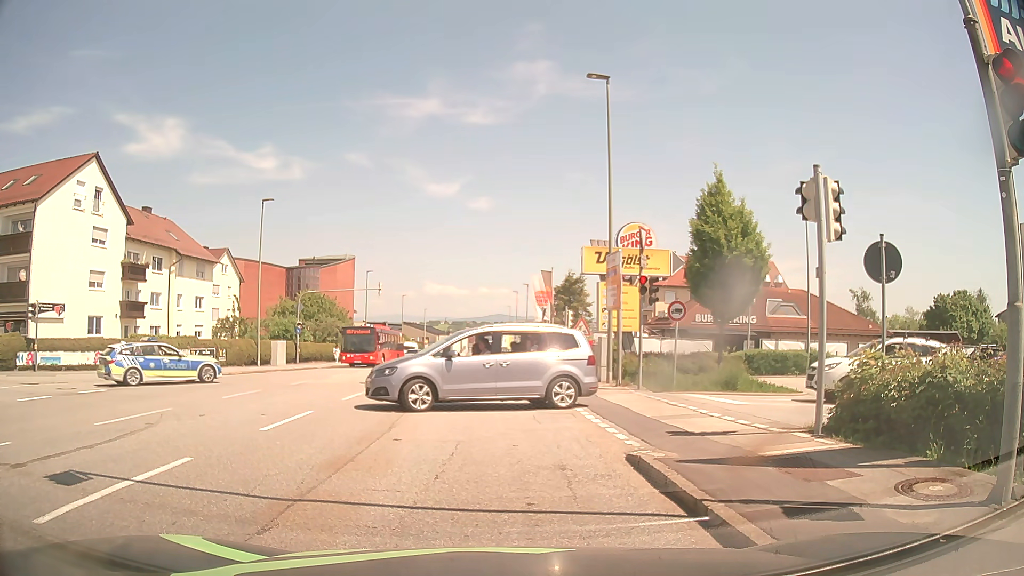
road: tertiary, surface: asphalt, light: Day
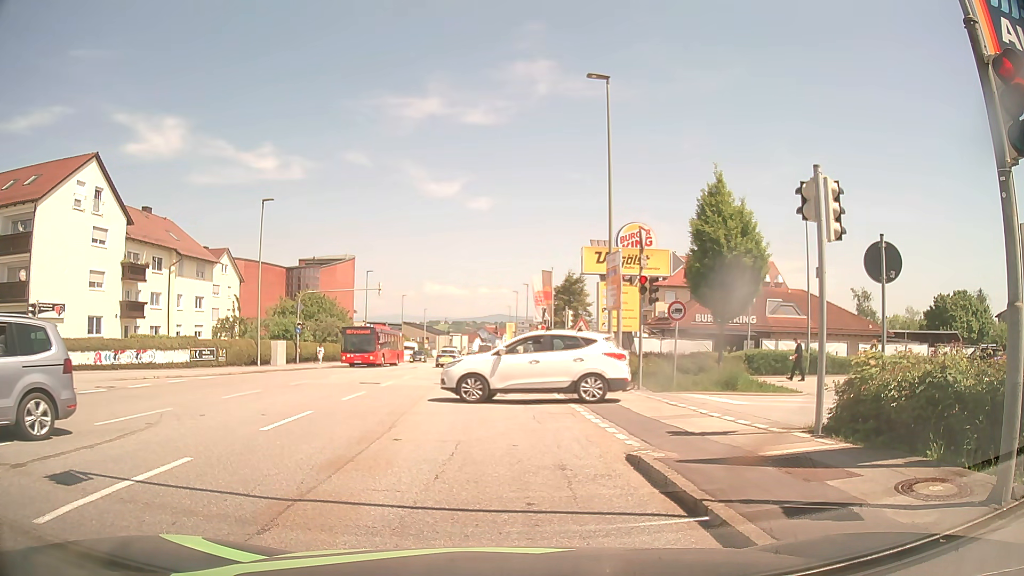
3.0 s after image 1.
(0.0, 0.0) m; 0°
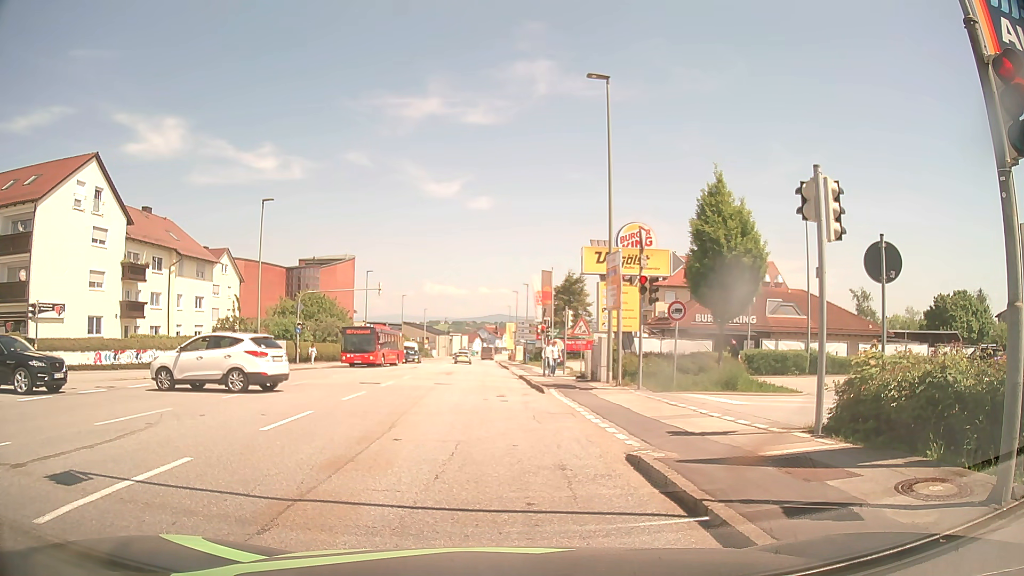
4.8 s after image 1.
(0.0, 0.0) m; 0°
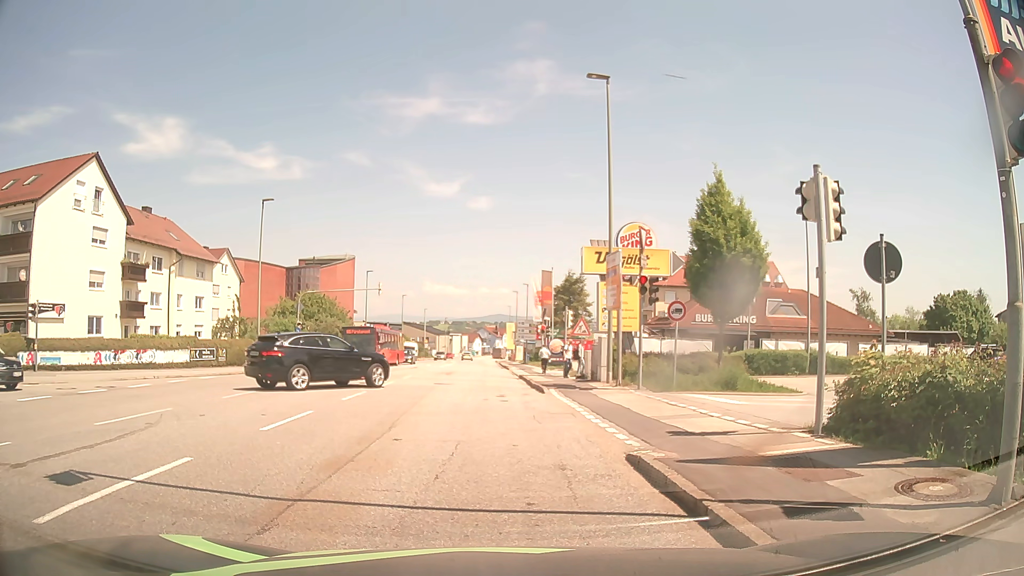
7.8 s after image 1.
(0.0, 0.0) m; 0°
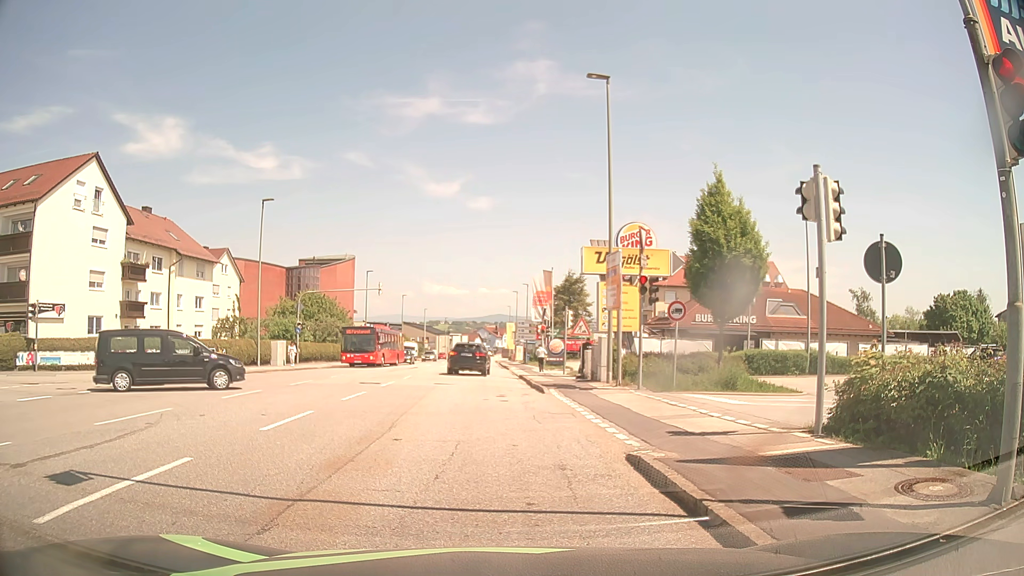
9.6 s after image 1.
(0.0, 0.0) m; 0°
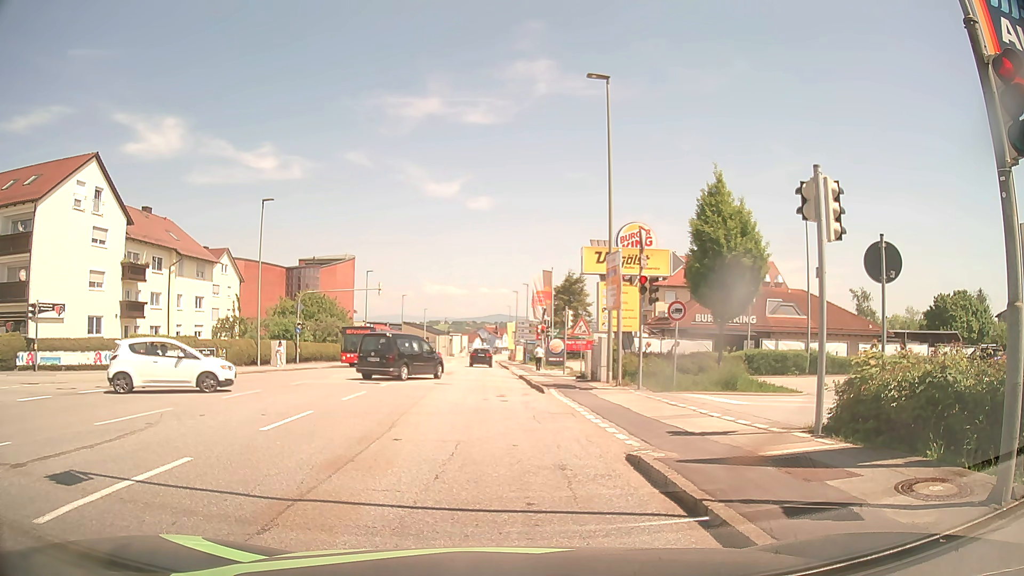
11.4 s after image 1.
(0.0, 0.0) m; 0°
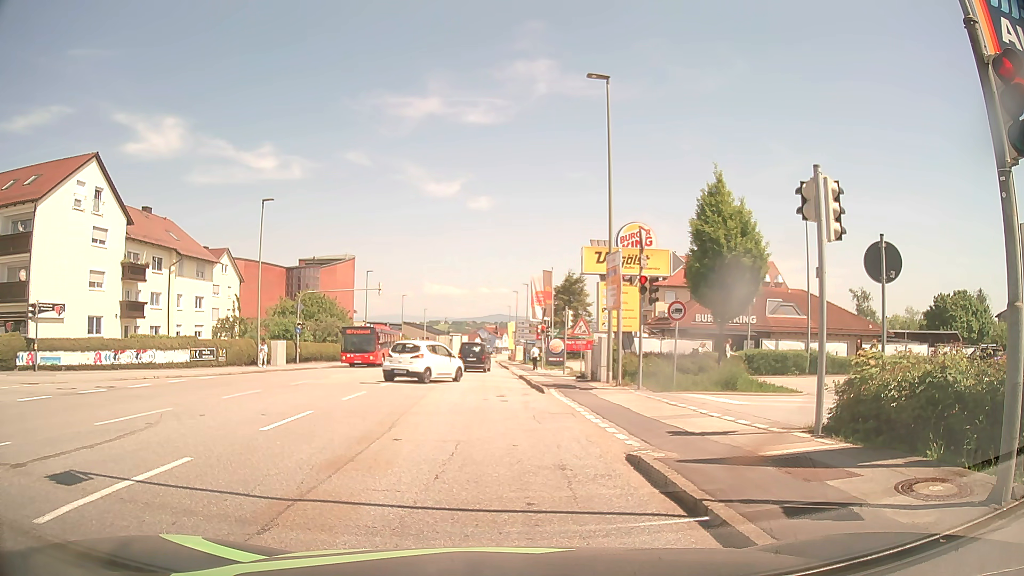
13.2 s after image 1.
(0.0, 0.0) m; 0°
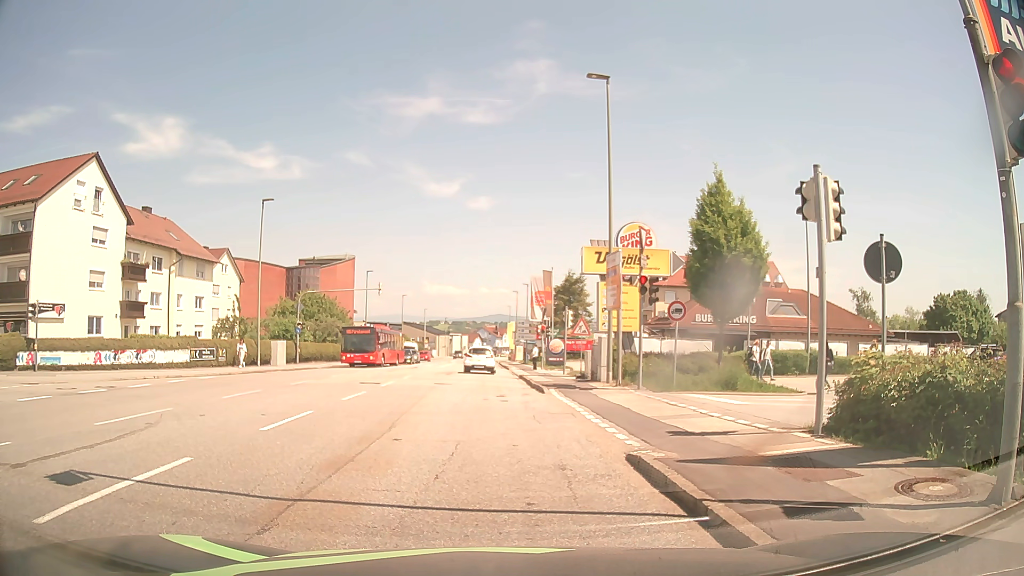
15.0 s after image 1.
(0.0, 0.0) m; 0°
(0, +10) (-1, +20) (-1, +30) (-2, +40) (-2, +50) (-3, +60) (-3, +70) (-4, +80) (-4, +90) (-5, +100) m
